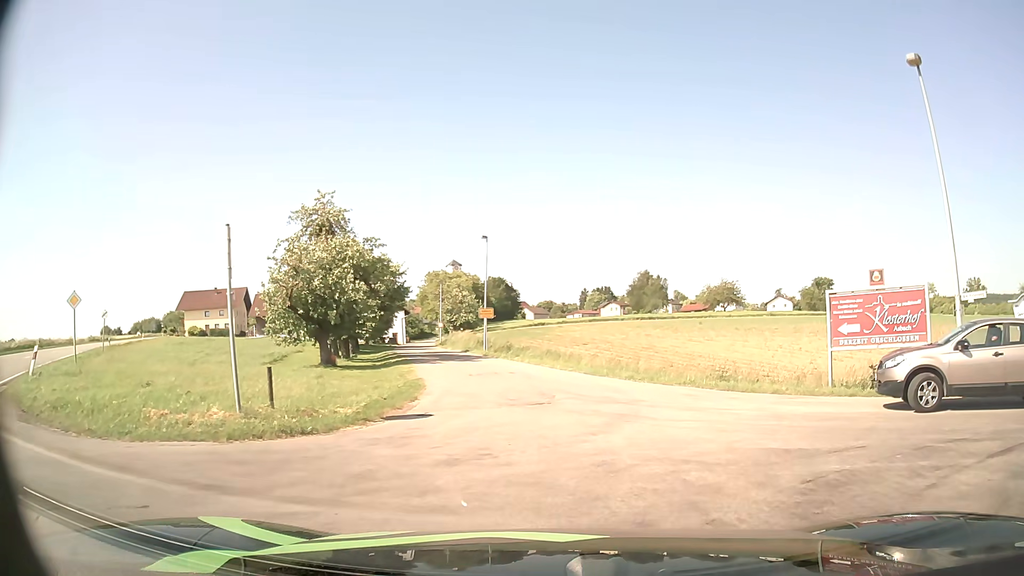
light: Day
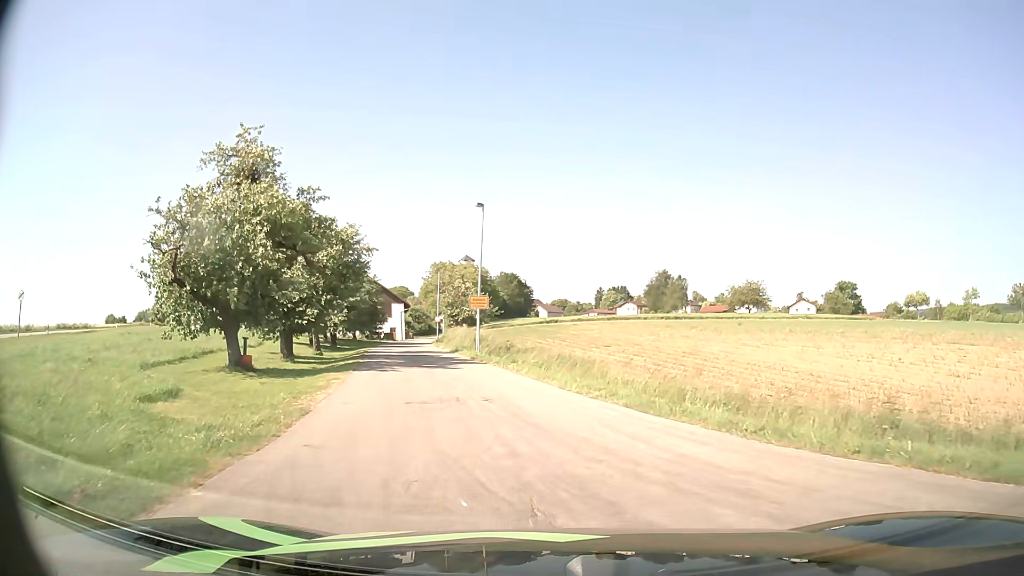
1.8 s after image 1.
(+0.2, +11.5) m; -1°
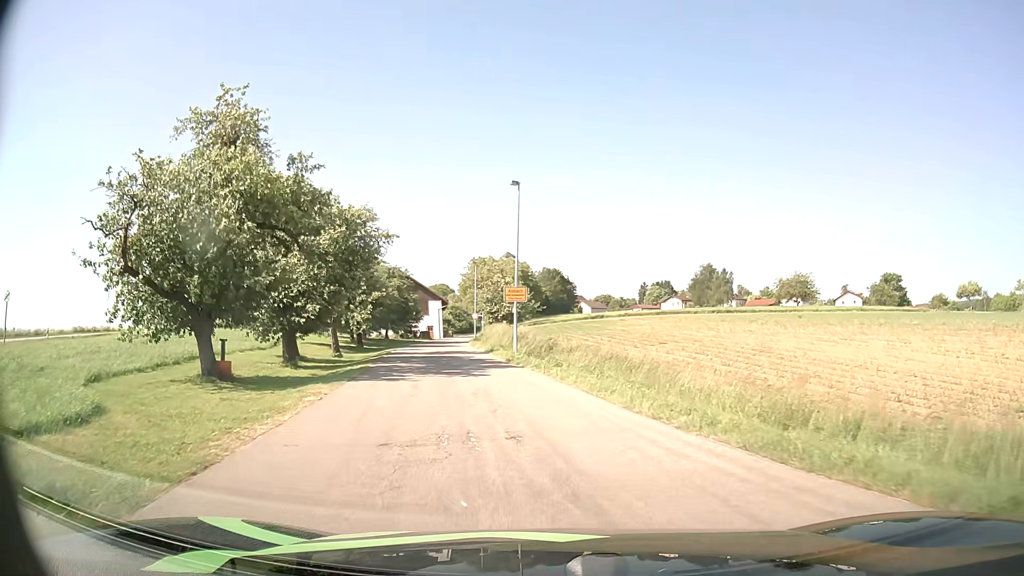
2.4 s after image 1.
(-0.1, +5.0) m; -4°
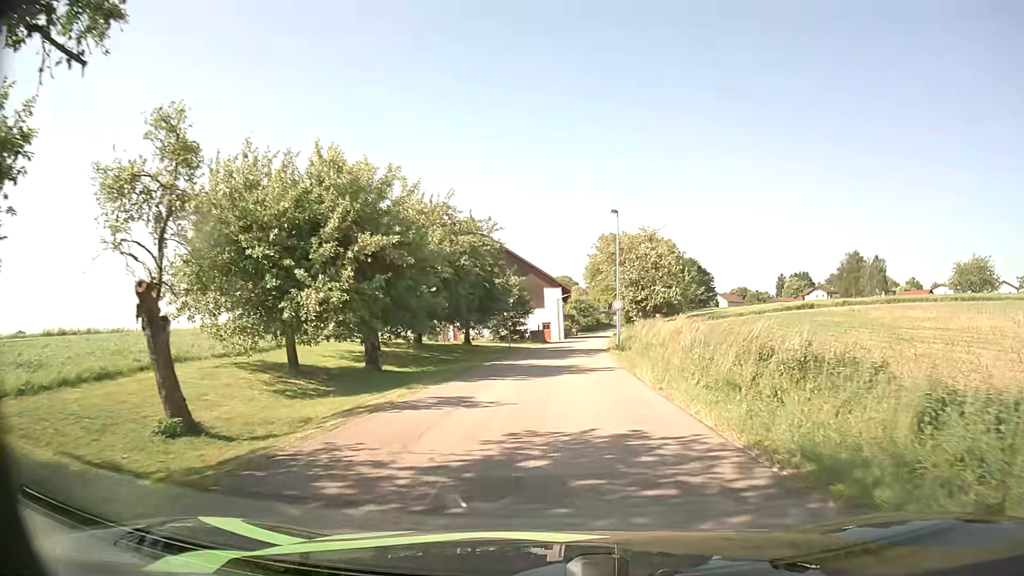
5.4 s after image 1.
(-3.9, +29.4) m; -10°
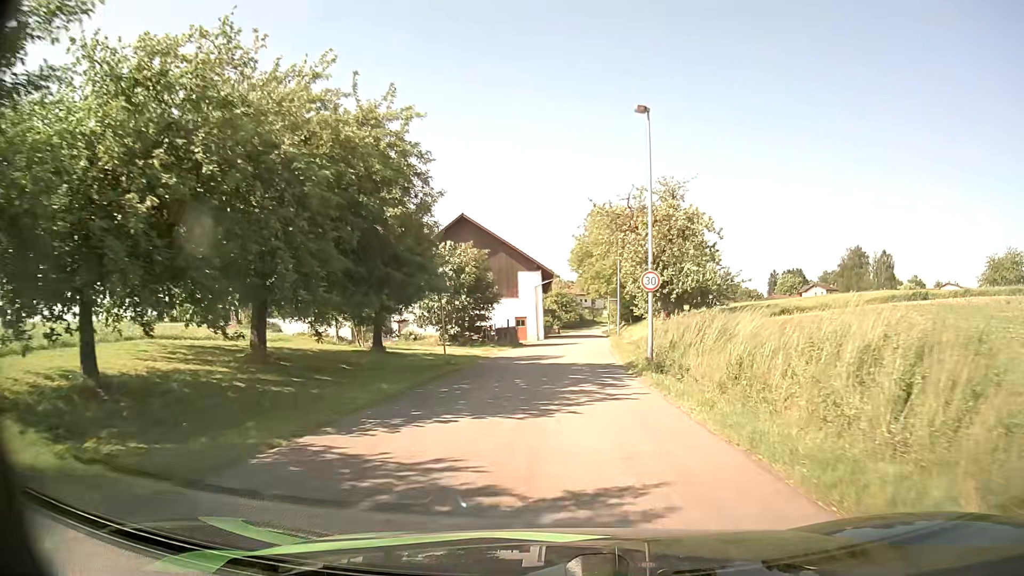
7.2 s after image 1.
(+0.3, +18.6) m; +2°
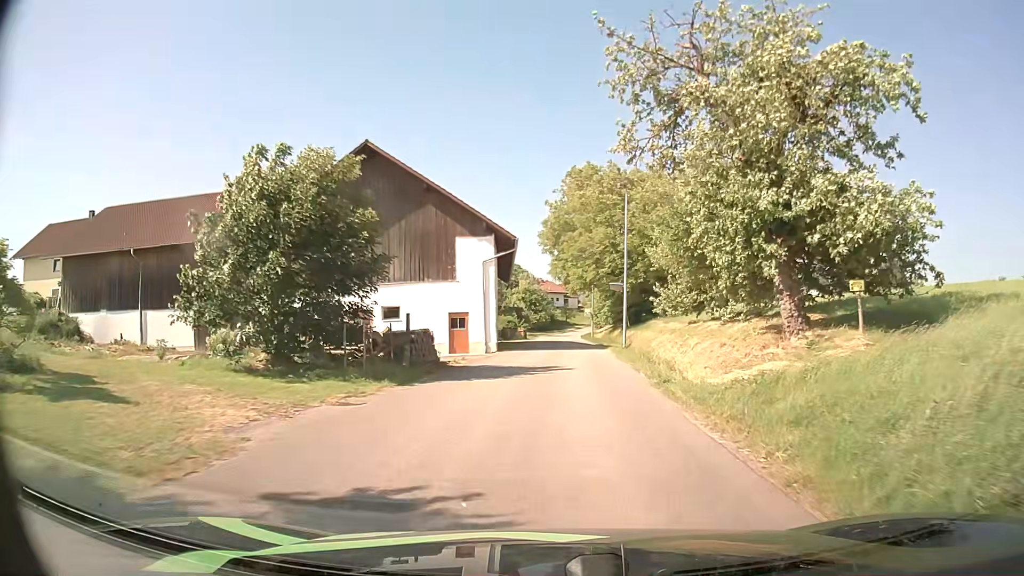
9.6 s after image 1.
(+0.5, +23.3) m; +2°
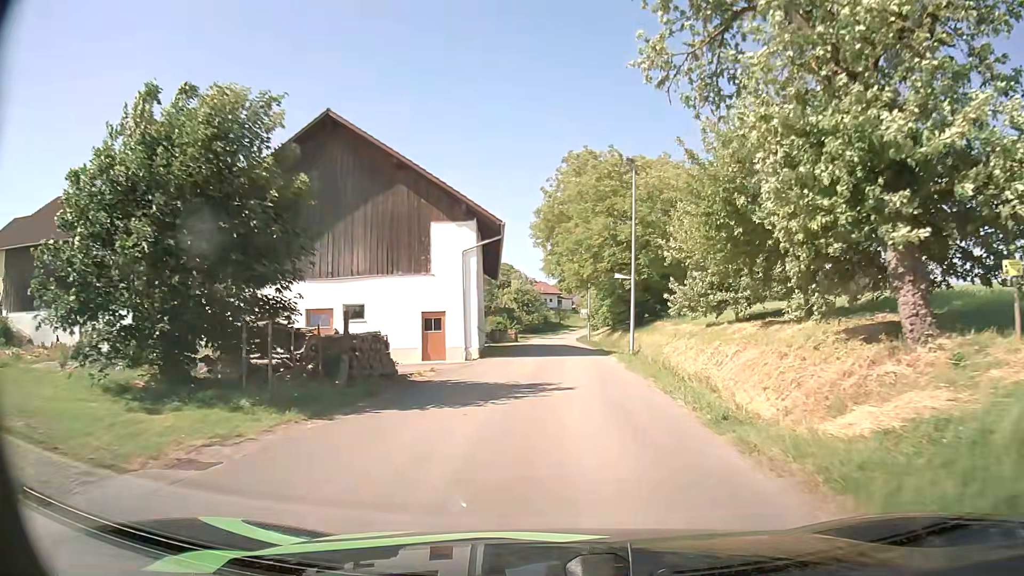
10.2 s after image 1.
(0.0, +5.5) m; +1°
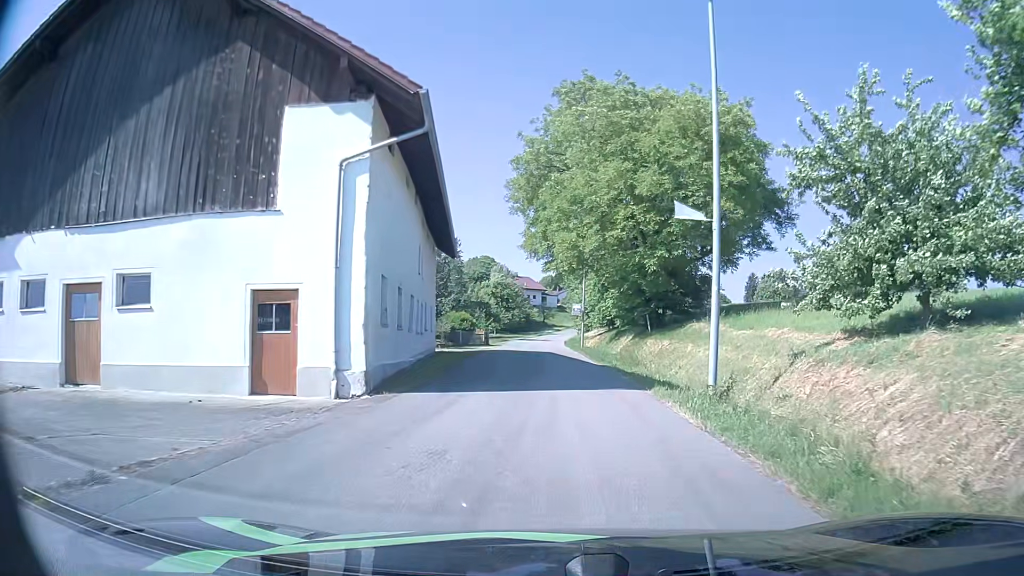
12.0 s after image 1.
(+0.2, +15.5) m; +1°
(0, +10) (0, +20) (0, +30) (0, +40) (0, +50) (0, +60) (0, +70) (+1, +80) (+1, +90) (+2, +100) m
